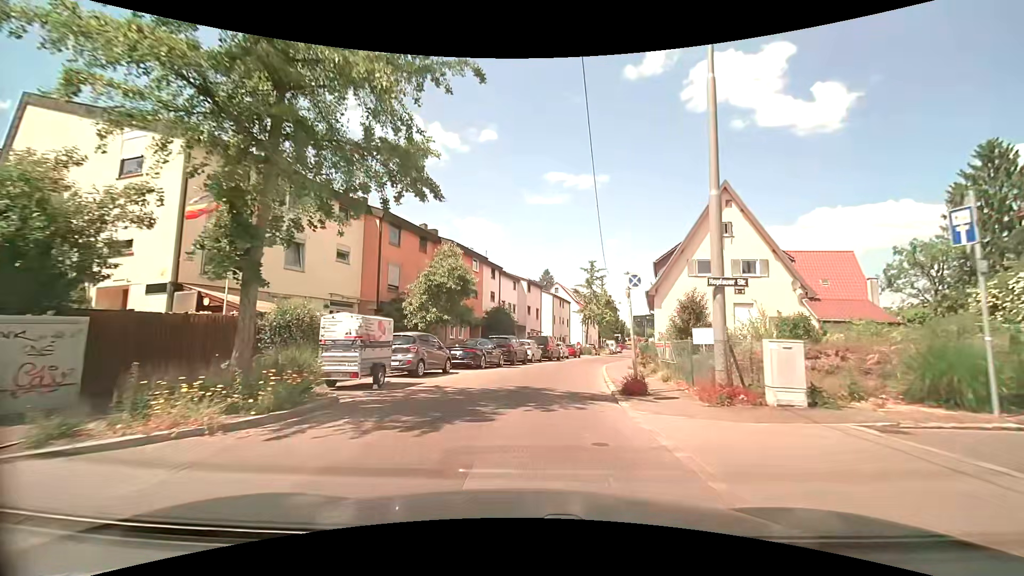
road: tertiary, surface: asphalt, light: Day
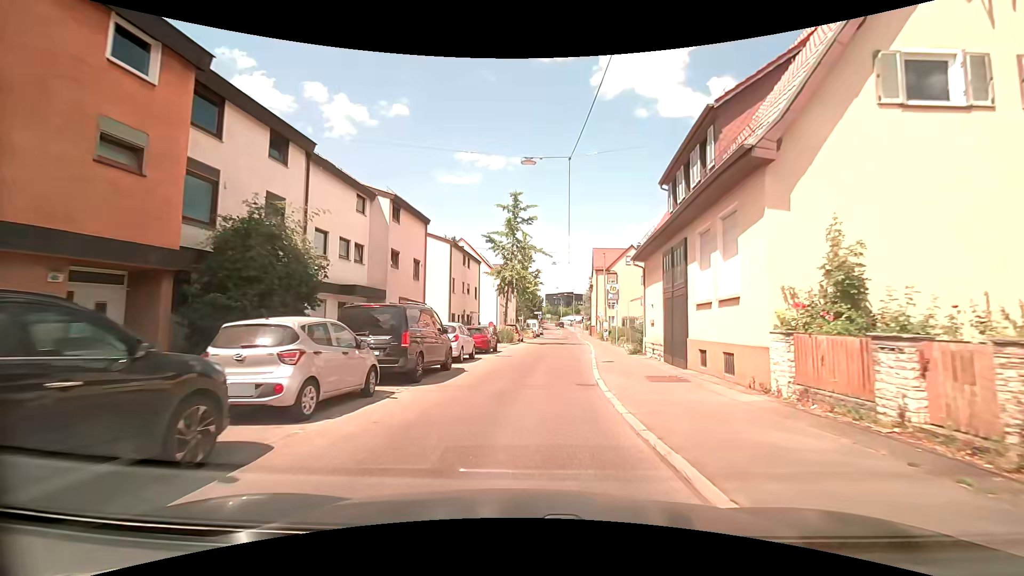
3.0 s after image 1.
(+1.9, +25.0) m; +10°
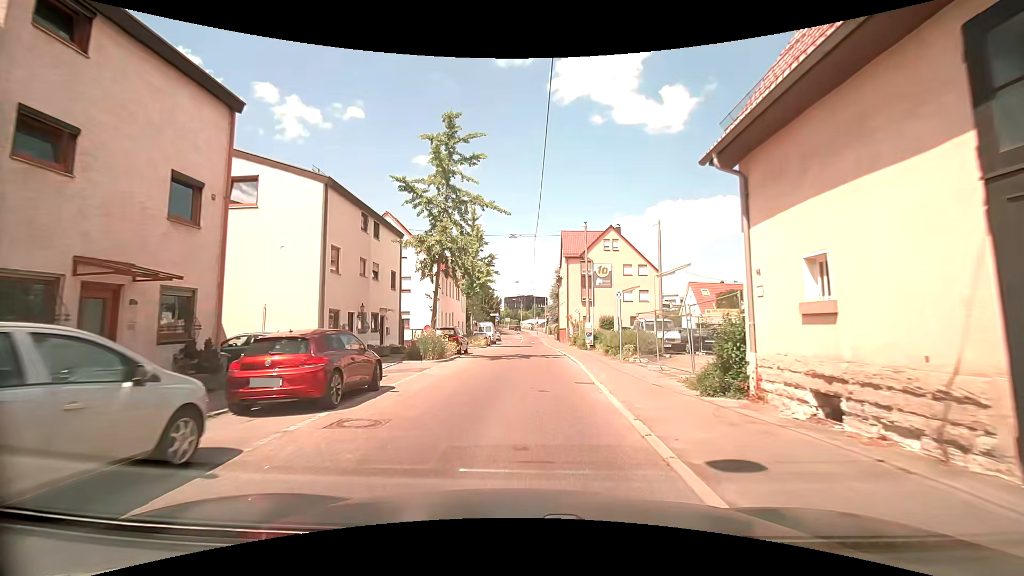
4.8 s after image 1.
(+0.7, +15.7) m; +5°
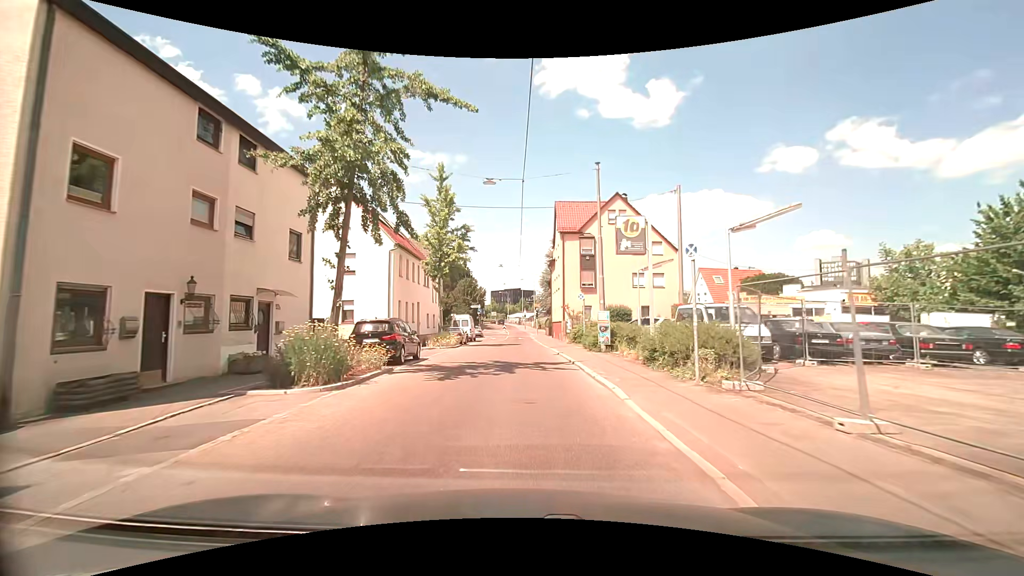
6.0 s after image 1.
(0.0, +11.0) m; +1°
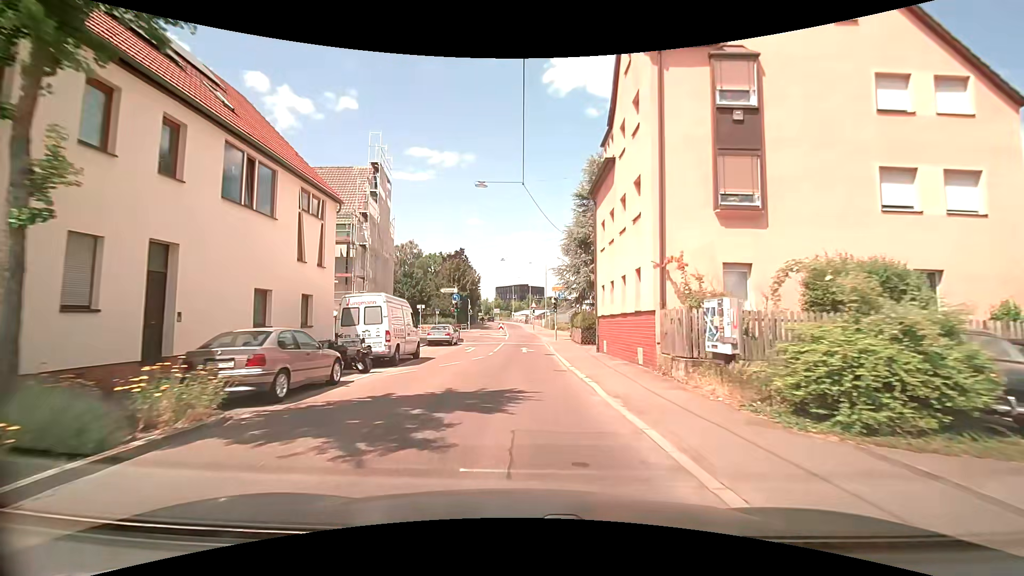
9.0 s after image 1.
(-0.3, +29.5) m; -1°
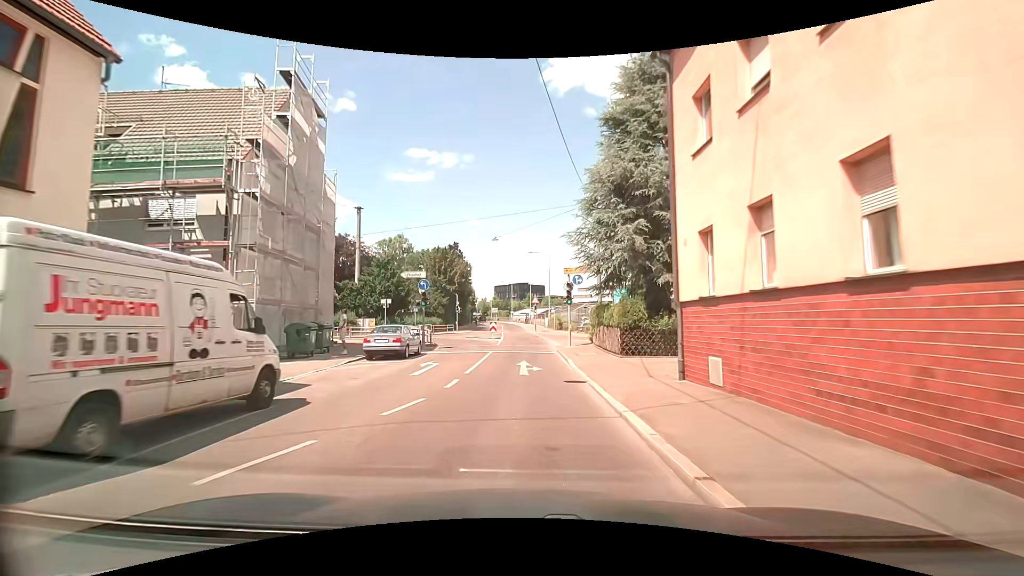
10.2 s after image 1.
(0.0, +12.6) m; 0°
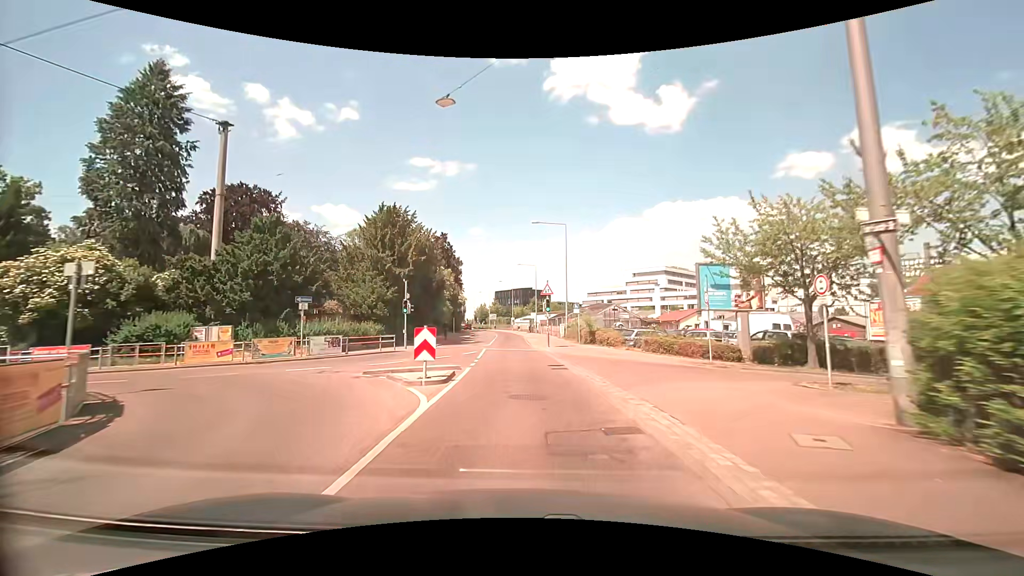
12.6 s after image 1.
(-0.1, +26.5) m; 0°
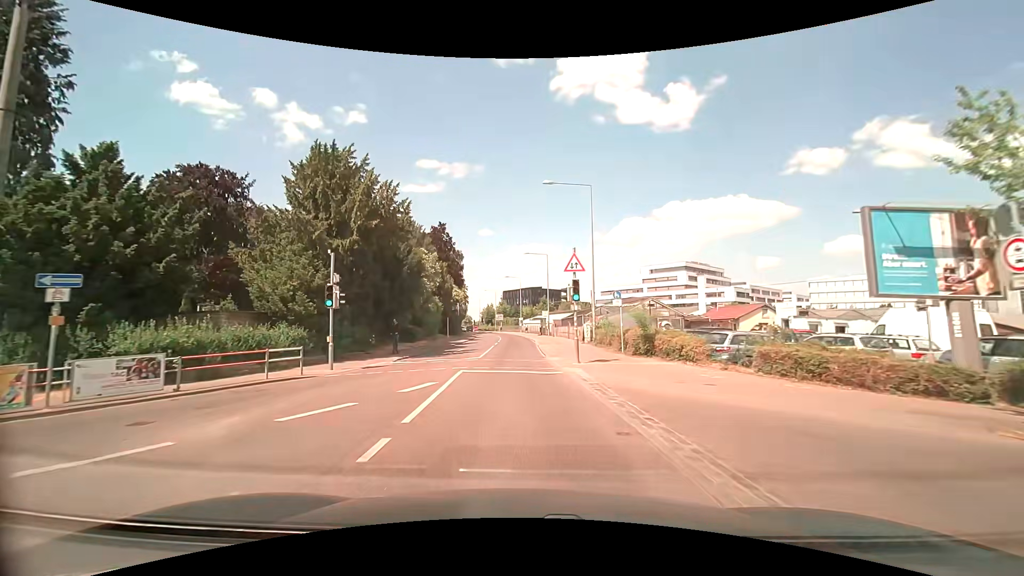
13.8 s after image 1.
(0.0, +13.6) m; -1°
(0, +10) (0, +20) (-1, +30) (-1, +40) (-1, +50) (-2, +60) (-2, +70) (-3, +80) (-4, +90) (-6, +100) m
